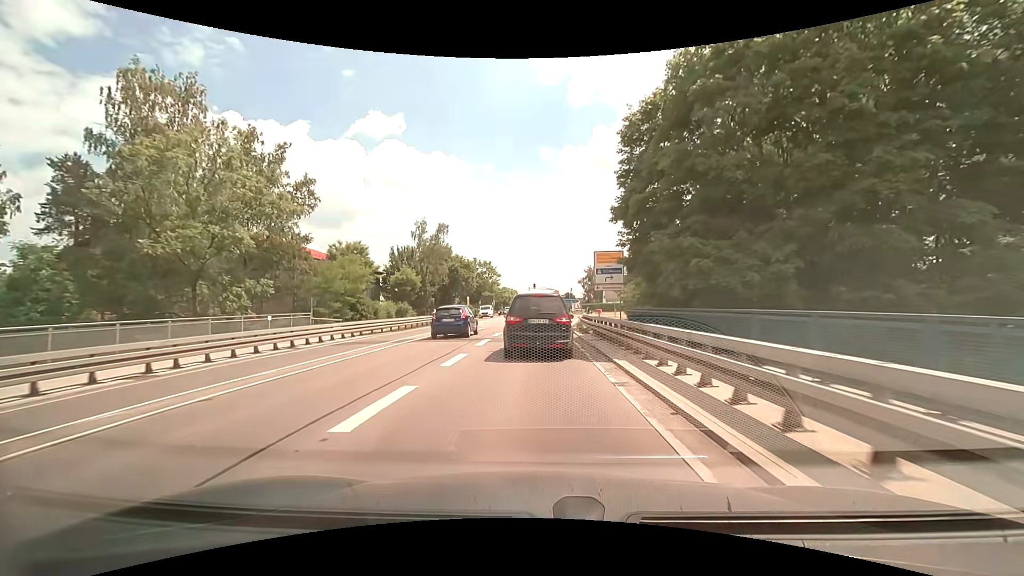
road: secondary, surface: asphalt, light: Day
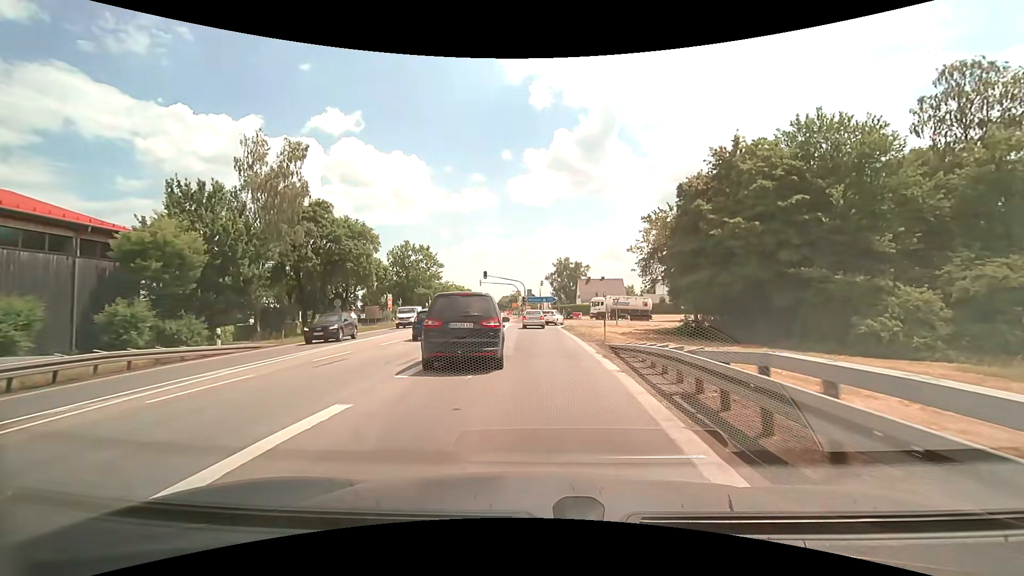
(+0.6, +37.5) m; +4°
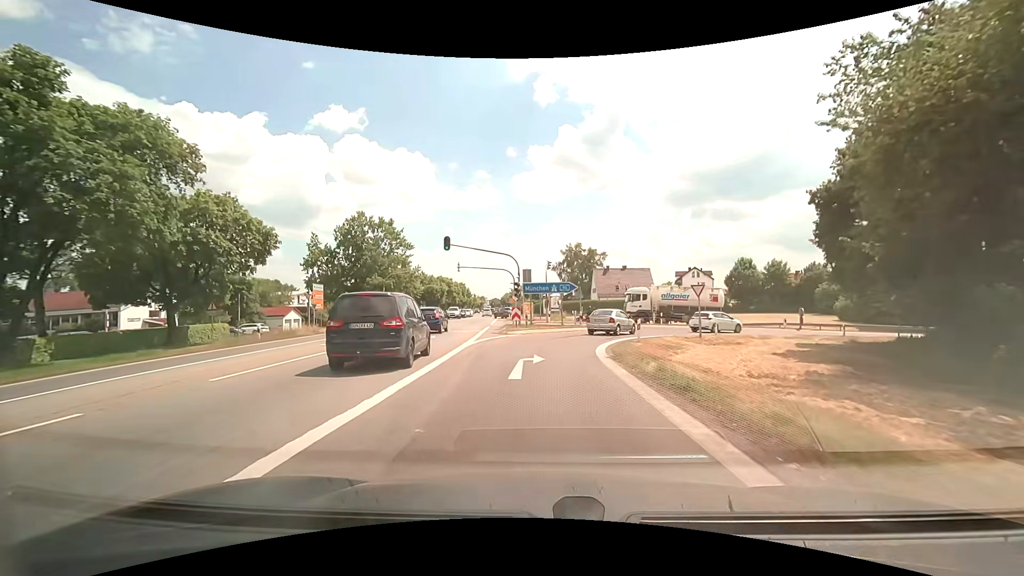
(0.0, +27.8) m; 0°
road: motorway_link
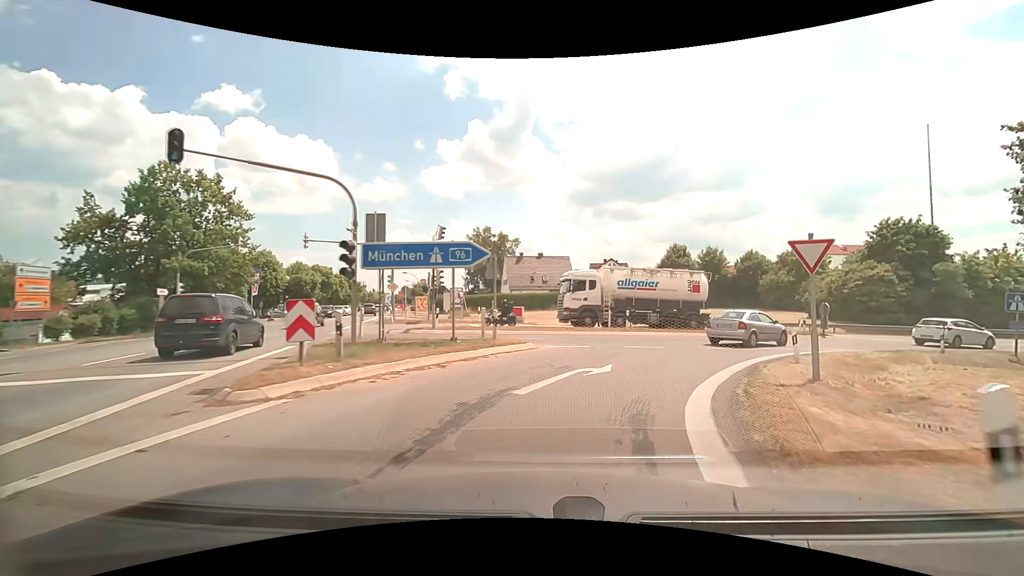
(+1.0, +18.8) m; +11°
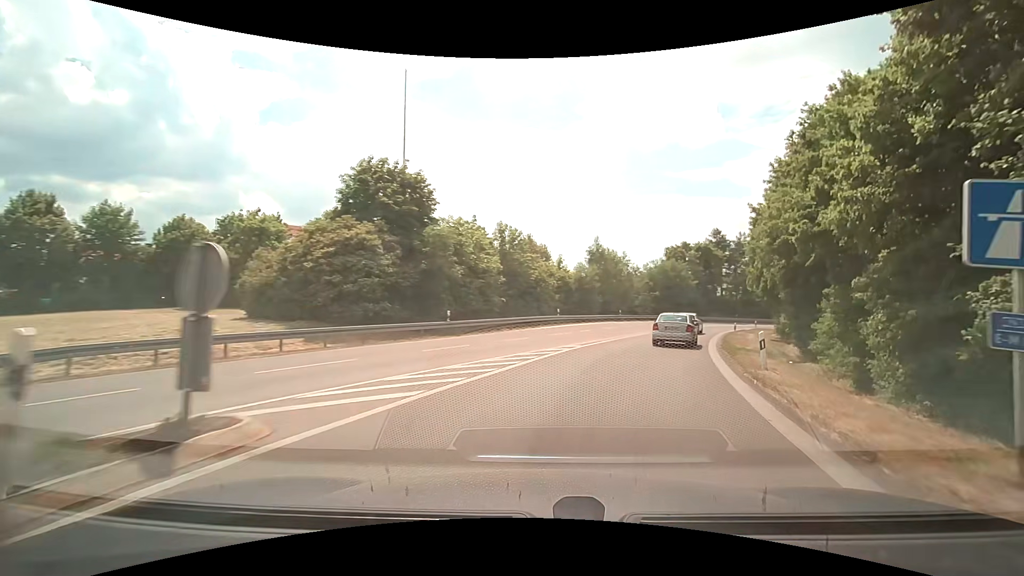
(+12.9, +25.2) m; +55°
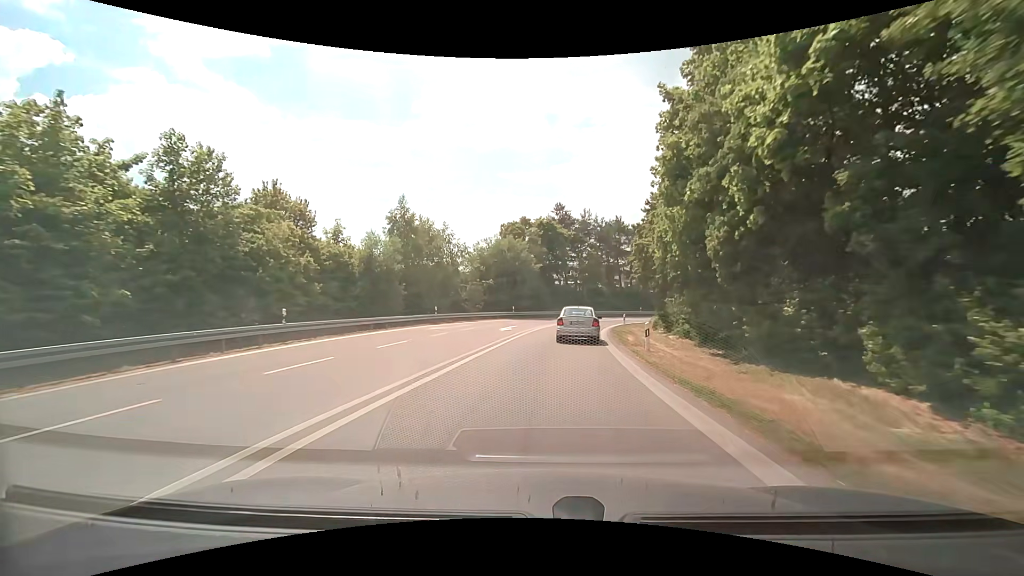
(+4.8, +21.9) m; +18°
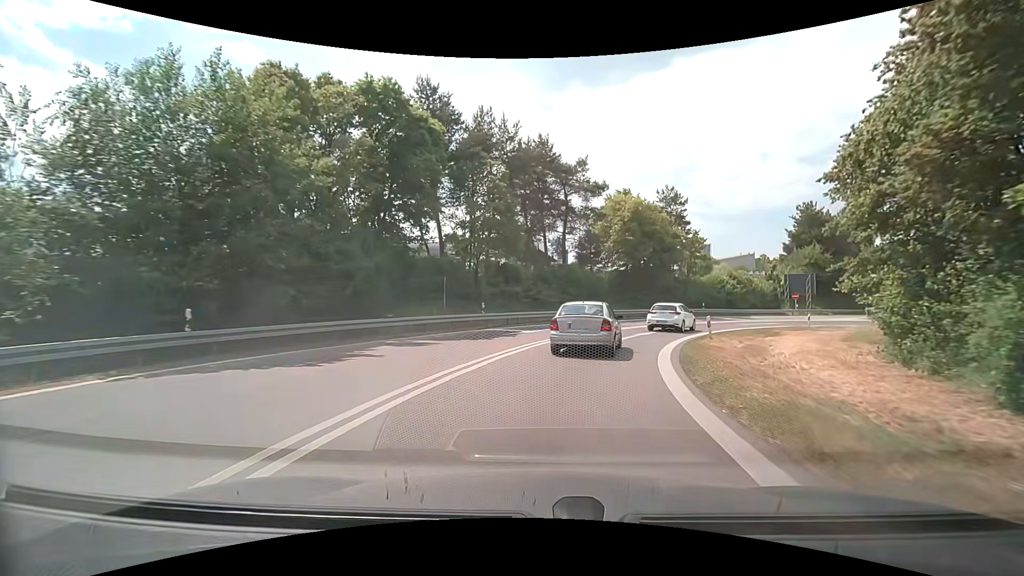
(+3.2, +38.2) m; +11°
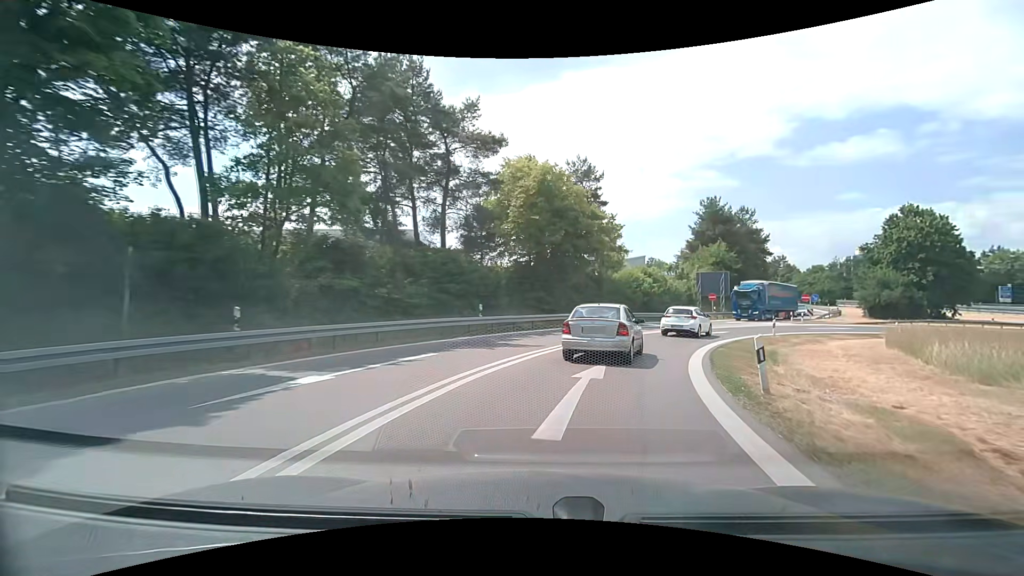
(+1.3, +13.7) m; +12°
(+1, +10) (+4, +19) (+9, +28) (+15, +36) (+22, +43) (+30, +48) (+40, +52) (+50, +54) (+60, +53) (+69, +51) m
